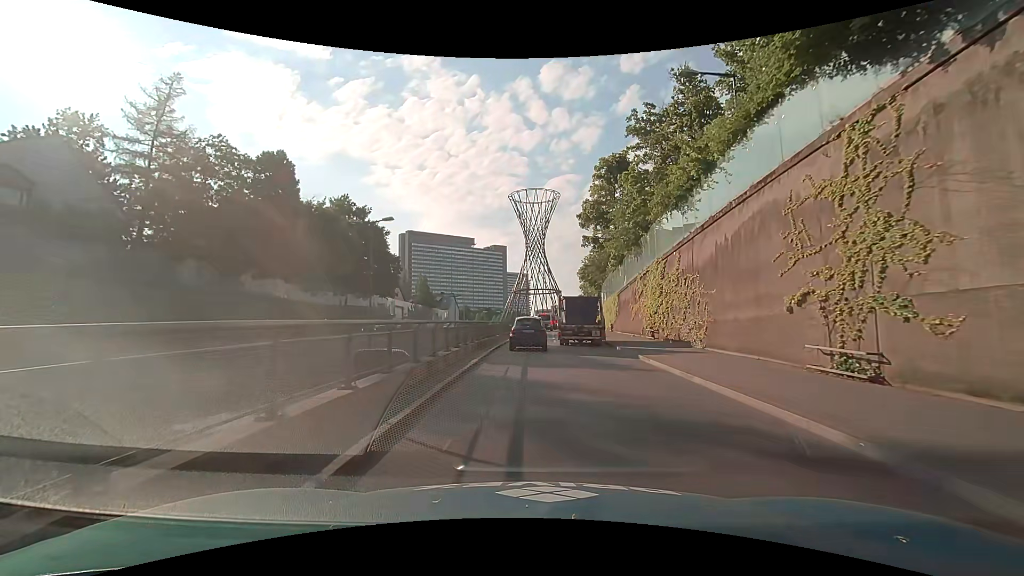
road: trunk_link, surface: asphalt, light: Day
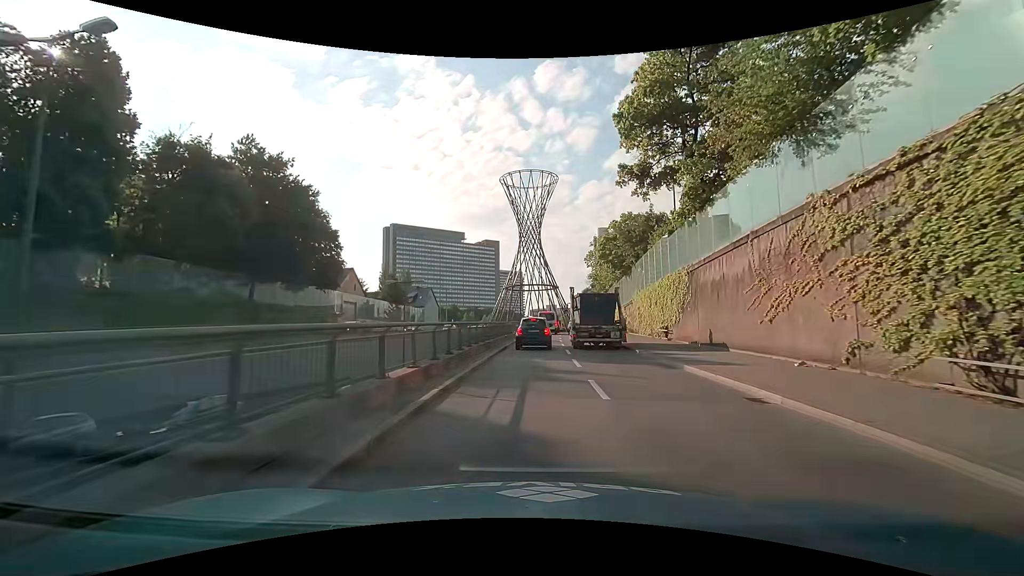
(+0.2, +22.8) m; +1°
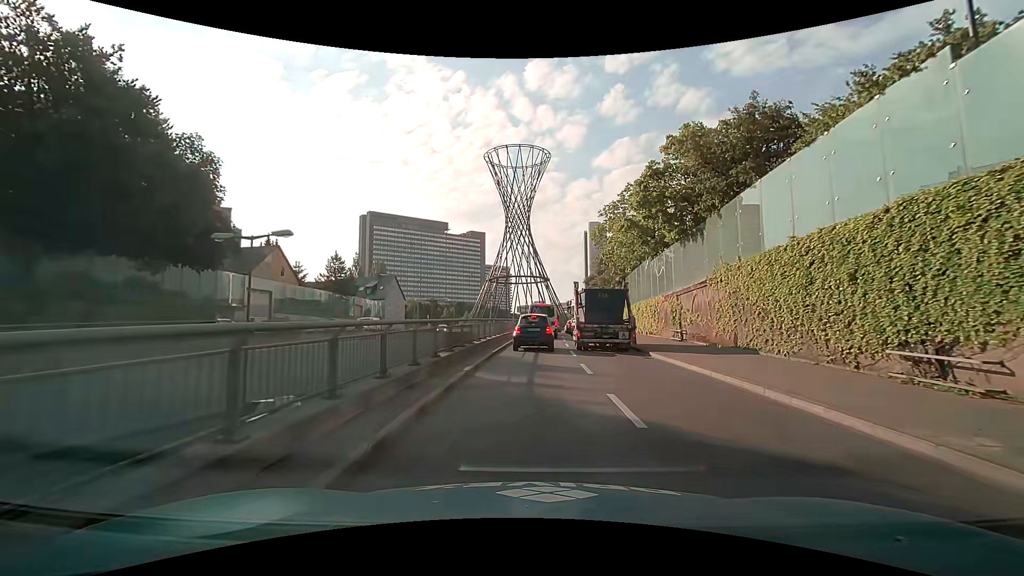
(+0.2, +20.2) m; +1°
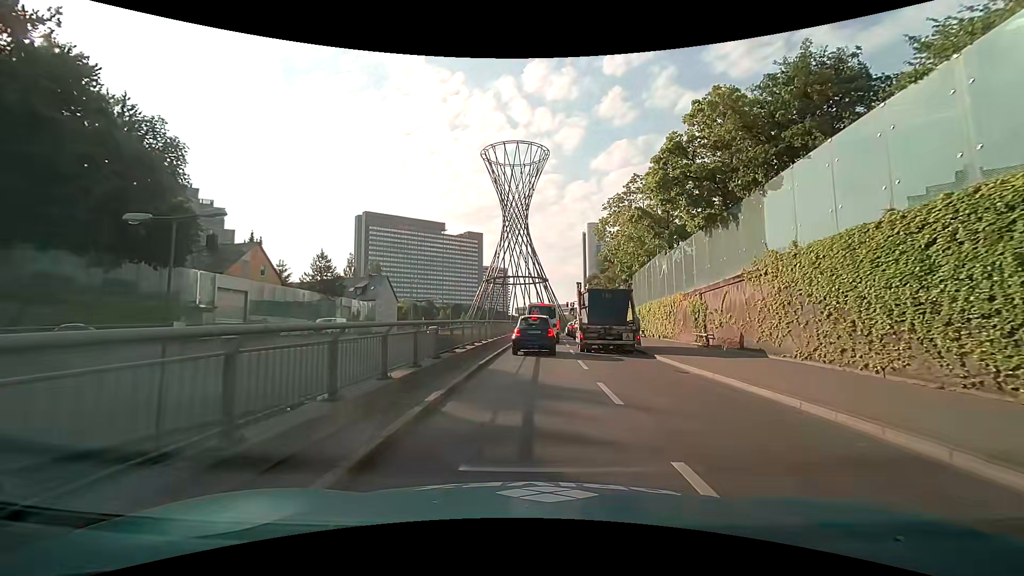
(+0.1, +4.0) m; +2°
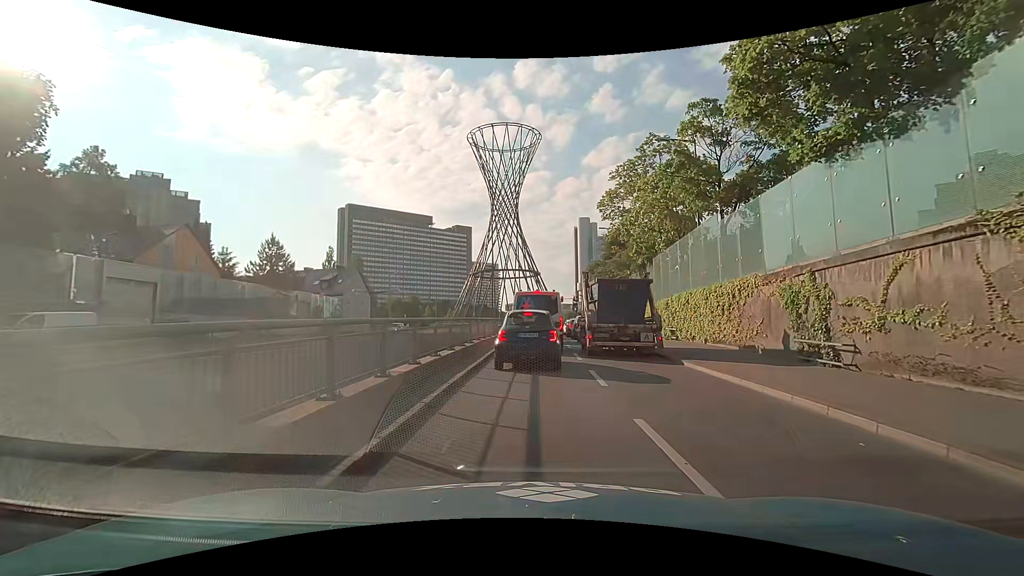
(-0.1, +9.9) m; +1°
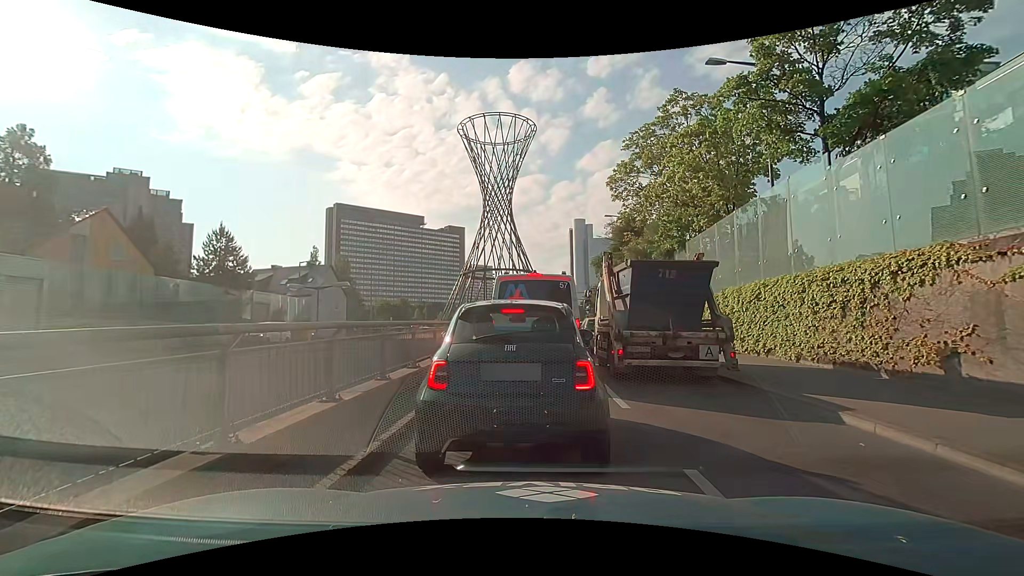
(-0.1, +7.7) m; -2°
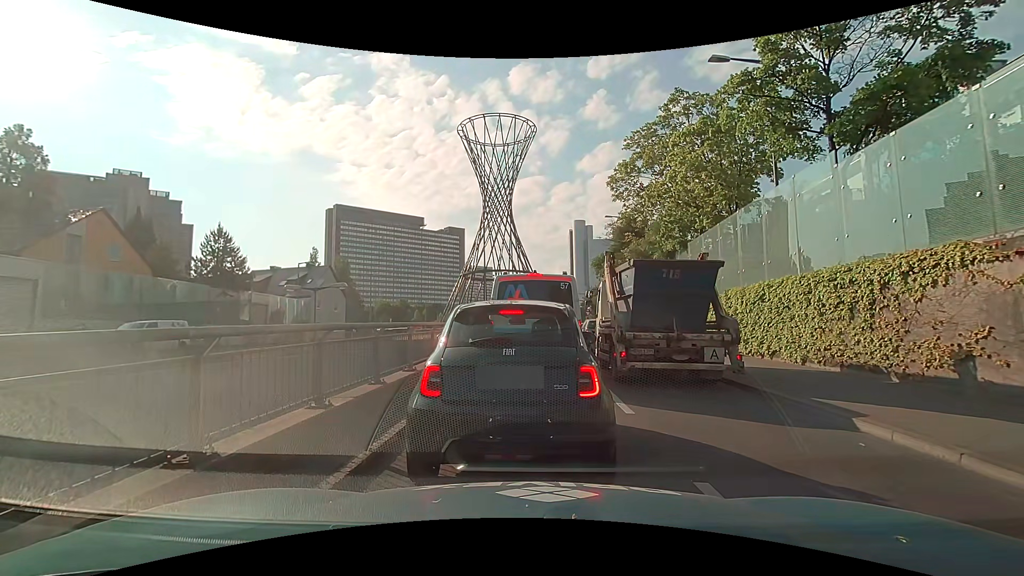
(0.0, +0.3) m; 0°
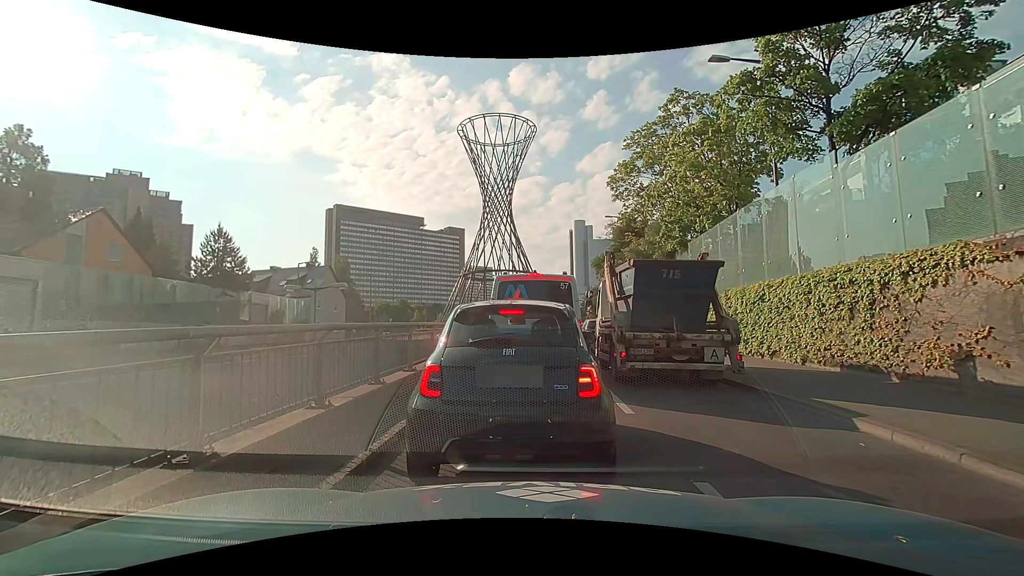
(0.0, 0.0) m; 0°
(0, +10) (+1, +20) (+2, +30) (+2, +40) (+3, +50) (+4, +60) (+5, +70) (+6, +80) (+9, +89) (+14, +98) m
